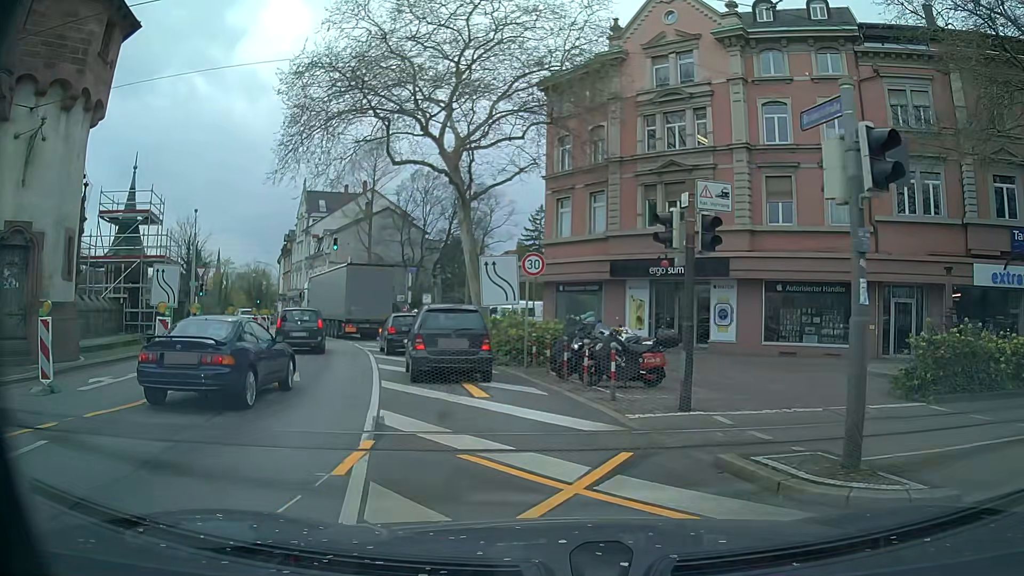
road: primary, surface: asphalt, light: Day
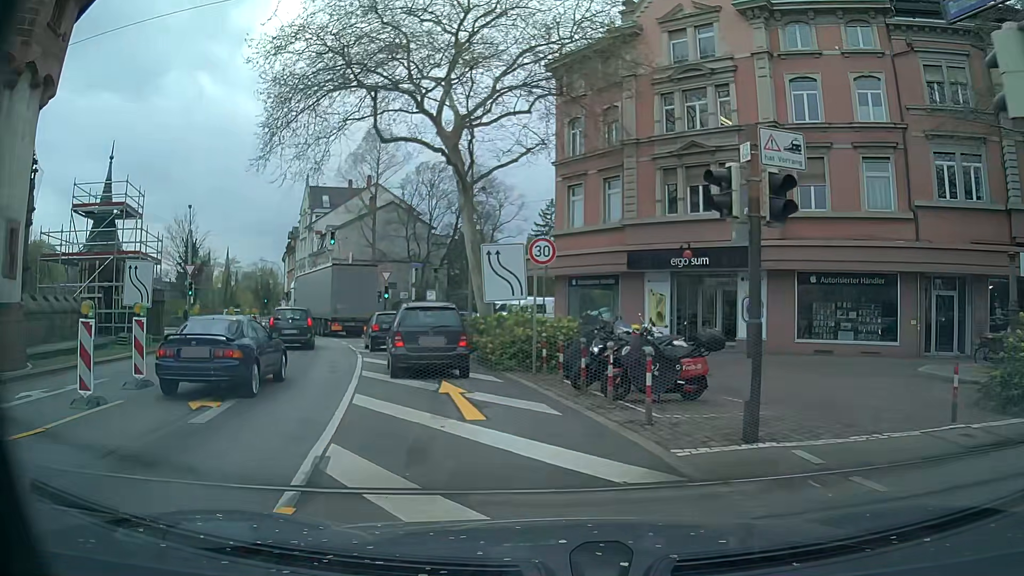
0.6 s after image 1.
(0.0, +2.7) m; -1°
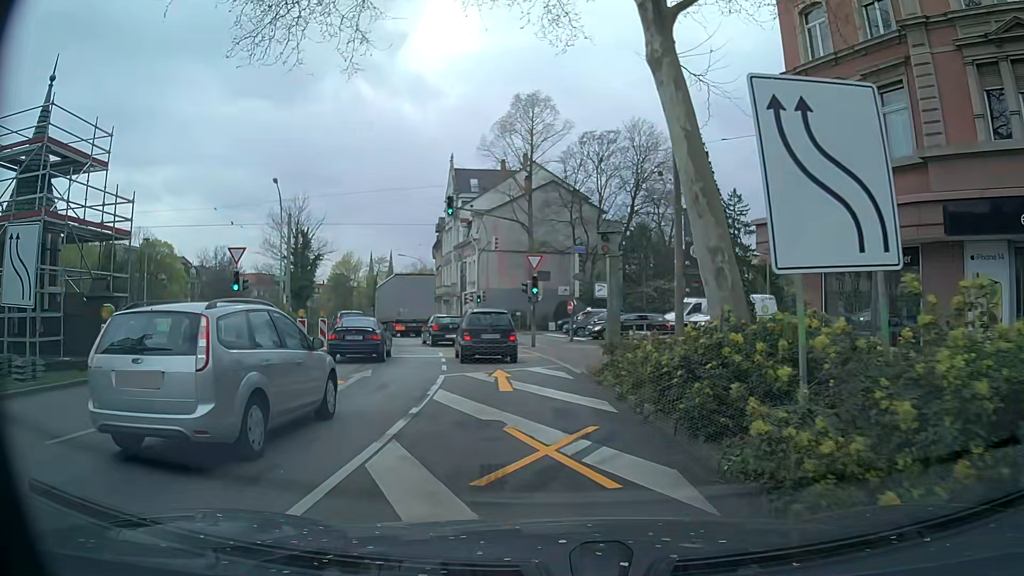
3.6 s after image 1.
(-1.8, +13.5) m; -15°
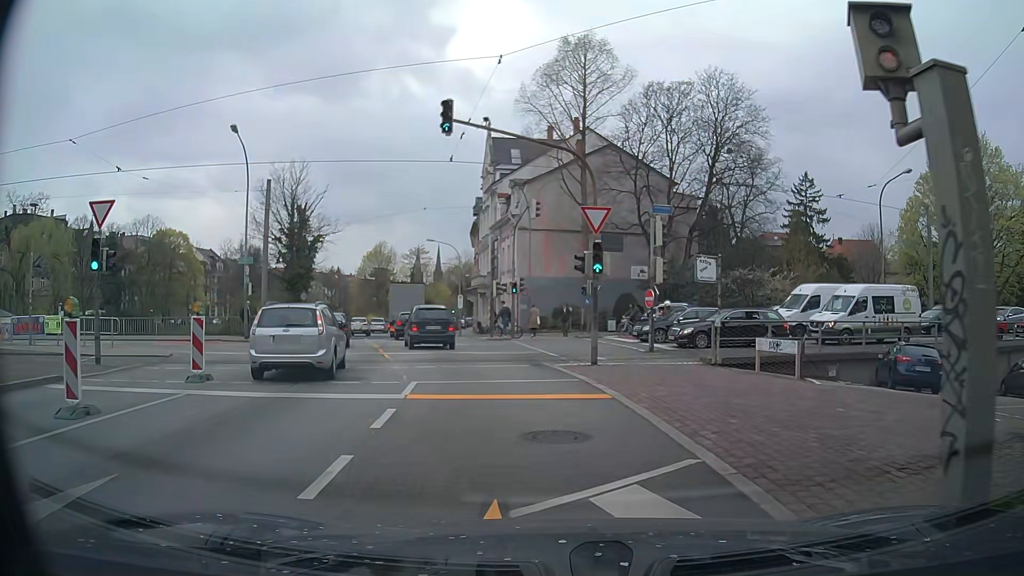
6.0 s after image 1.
(-0.4, +12.4) m; -4°
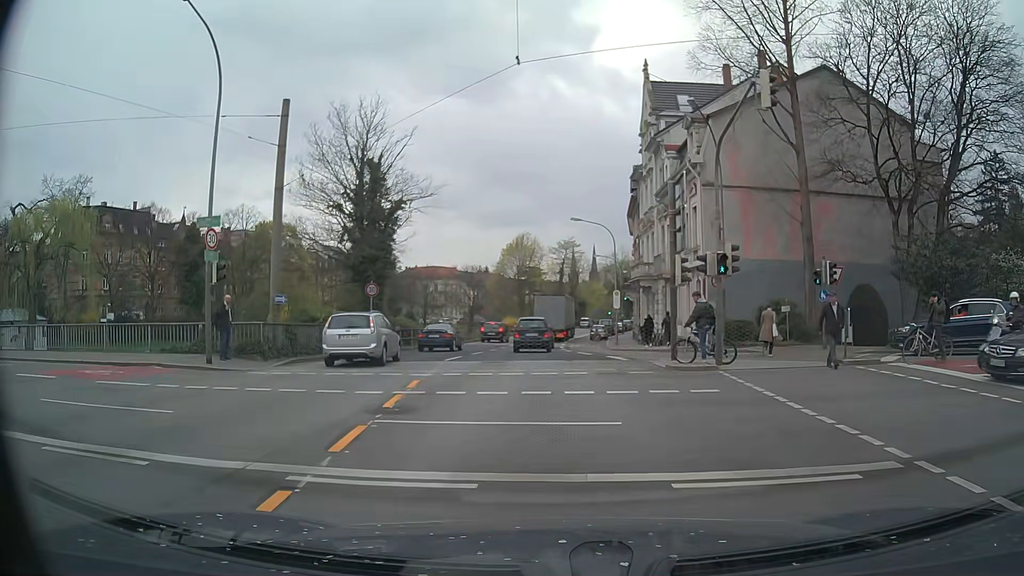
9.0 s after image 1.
(-1.7, +16.4) m; -13°
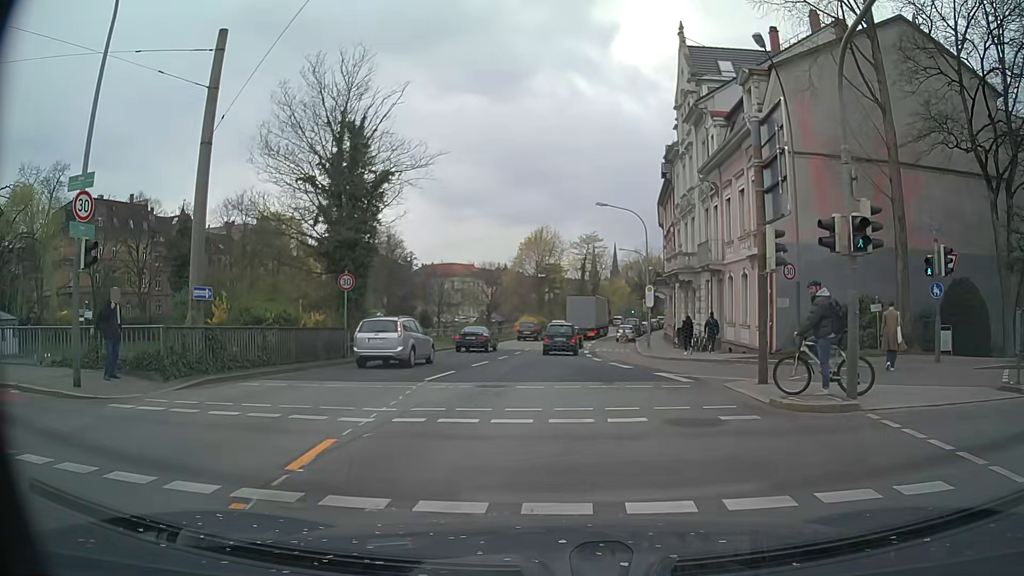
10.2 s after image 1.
(-0.2, +6.7) m; -2°
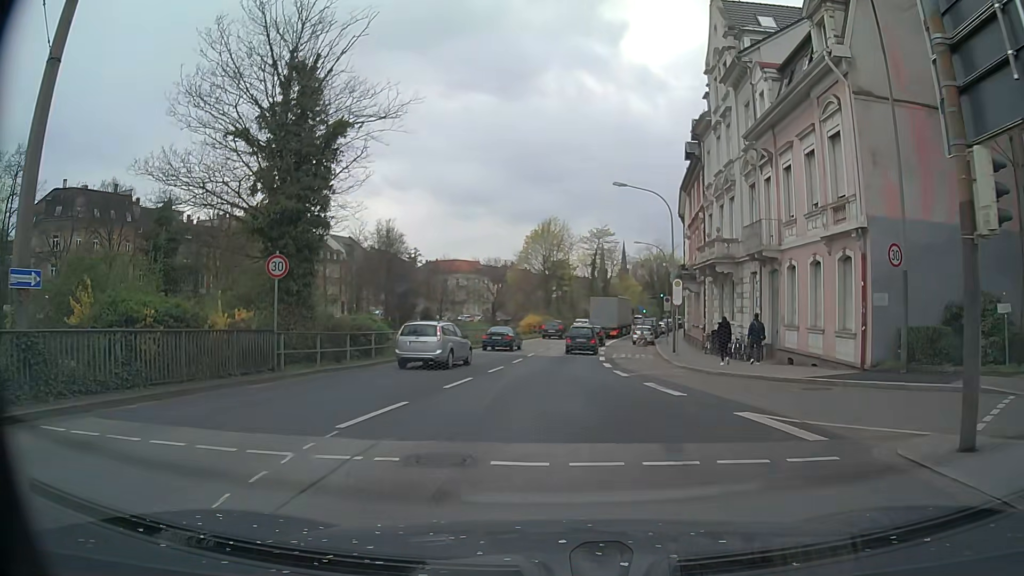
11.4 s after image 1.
(-0.1, +6.9) m; -2°
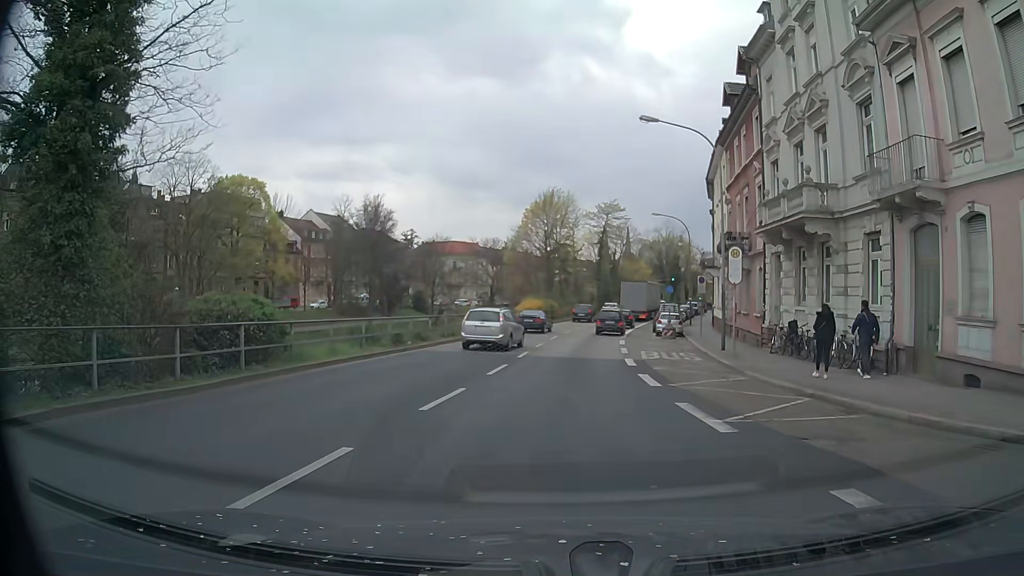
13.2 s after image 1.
(0.0, +10.8) m; 0°
(0, +10) (+1, +20) (+1, +30) (+3, +40) (+4, +50) (+6, +60) (+9, +69) (+11, +79) (+14, +89) (+17, +98) m
